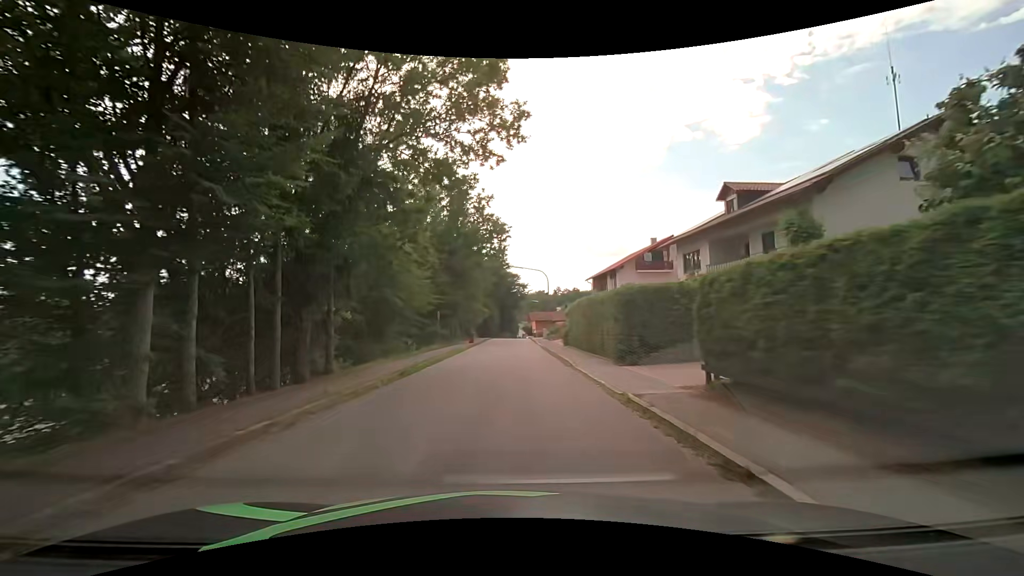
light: Day
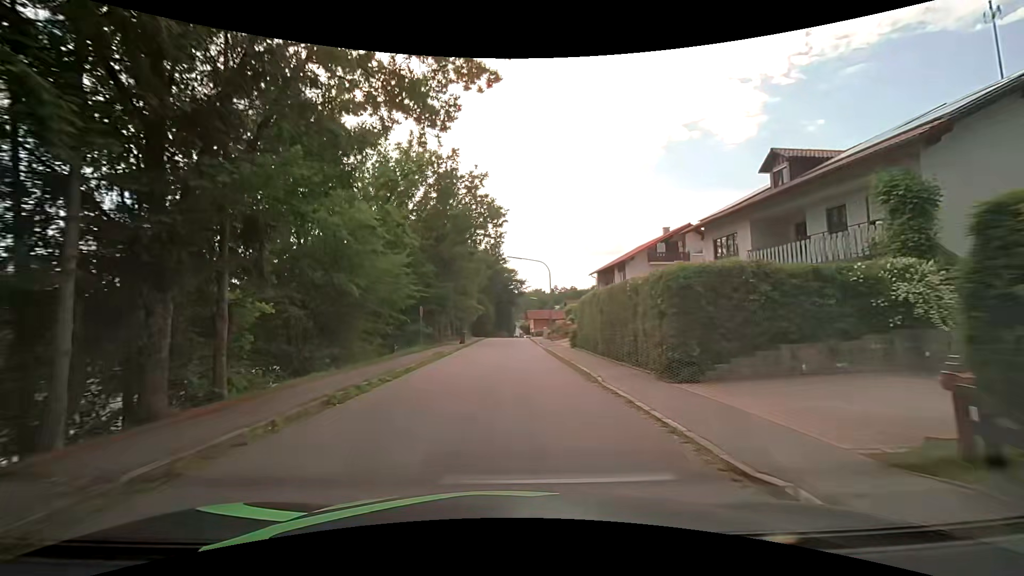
(0.0, +5.8) m; +1°
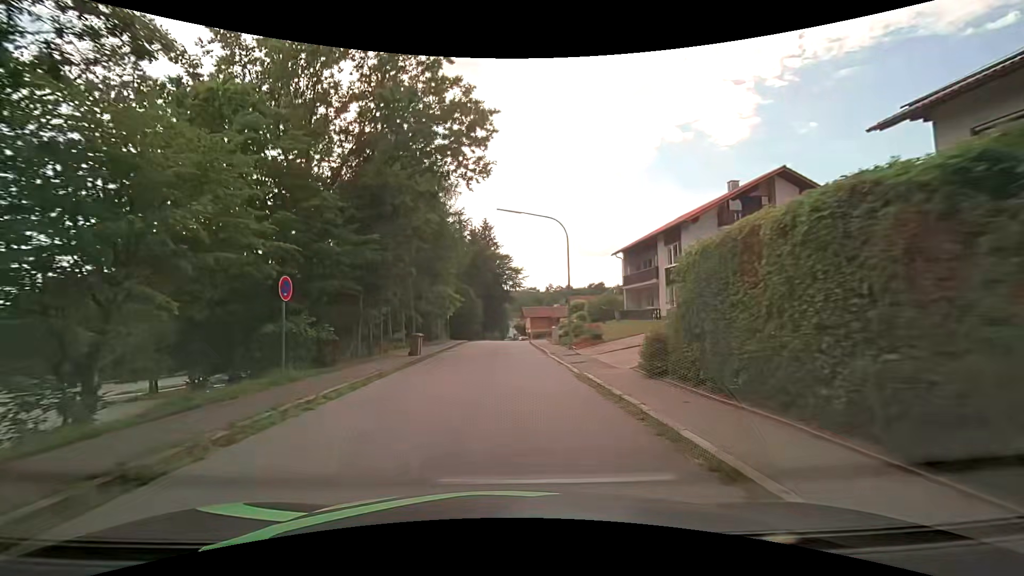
(+0.1, +17.2) m; 0°
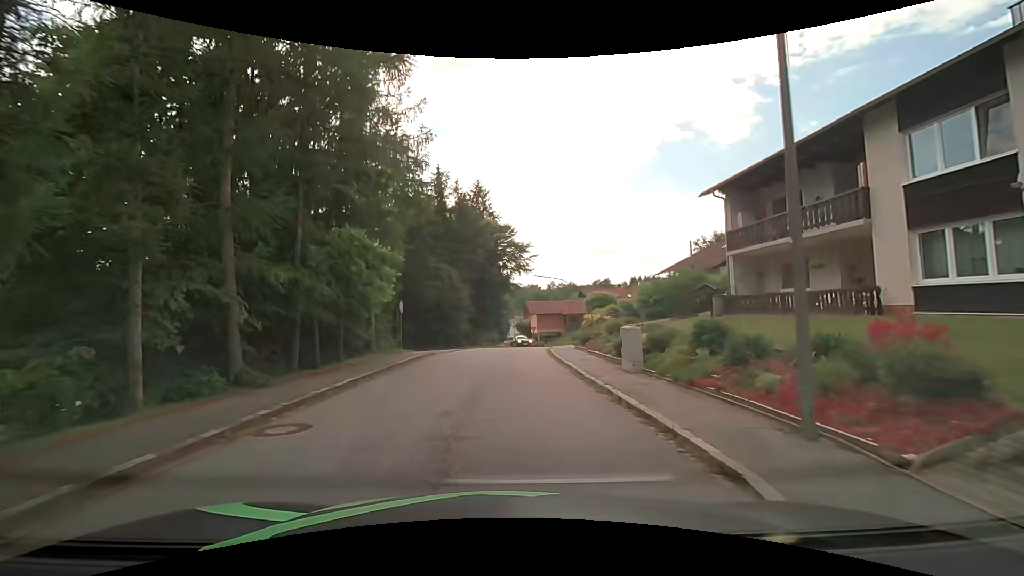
(0.0, +20.4) m; 0°
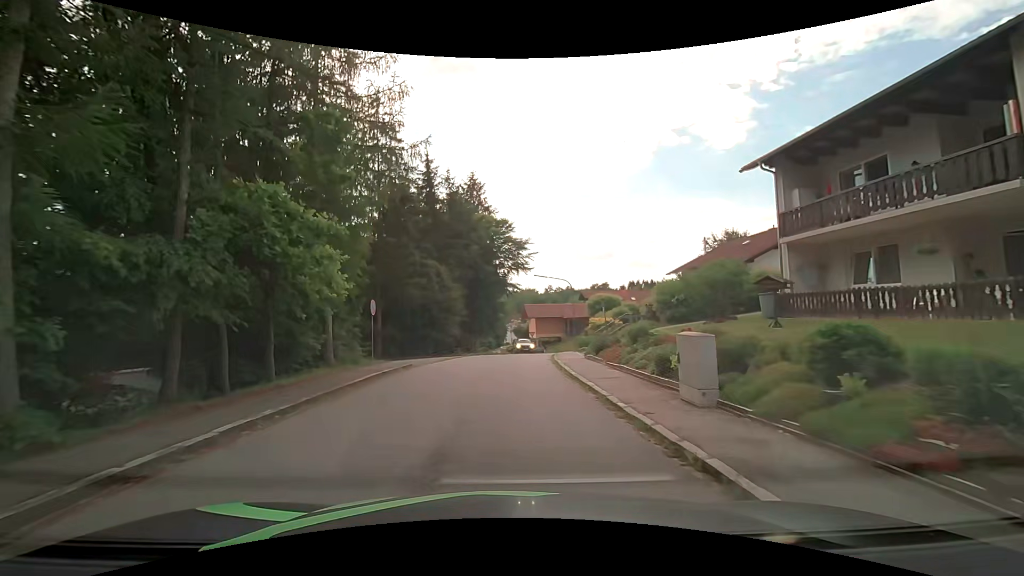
(+0.1, +4.7) m; +1°
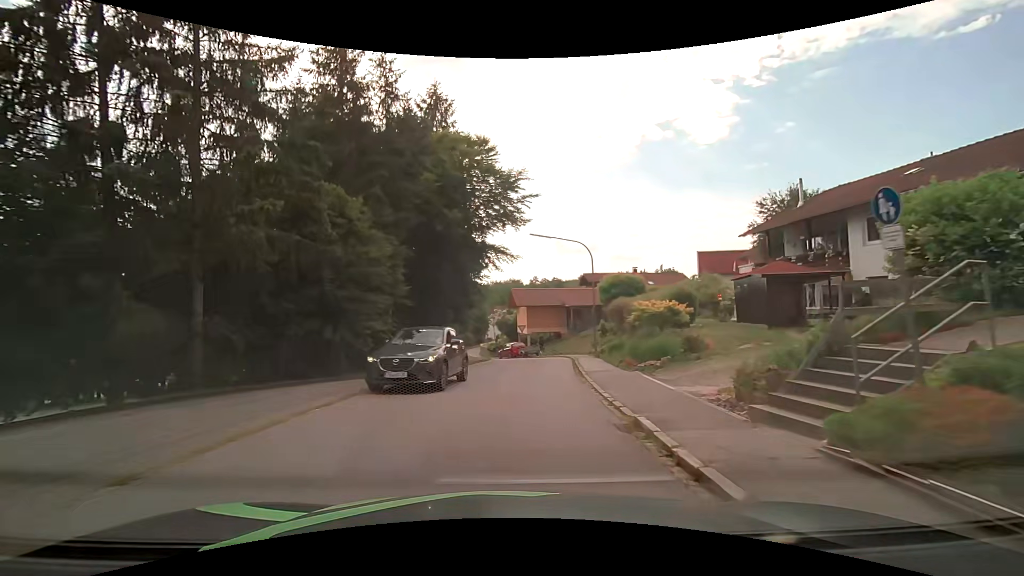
(+0.2, +18.5) m; +1°
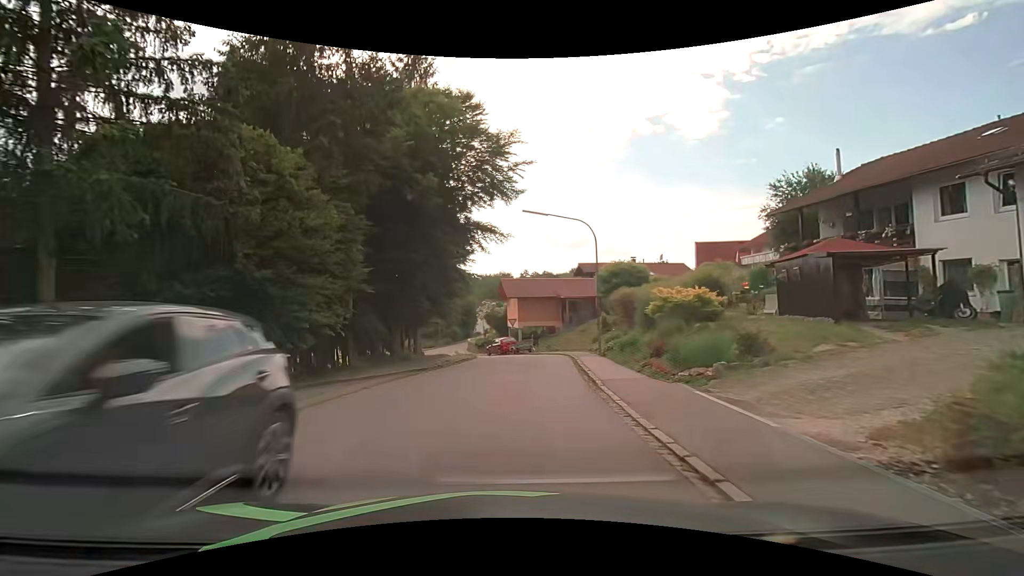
(+0.1, +4.5) m; +3°
